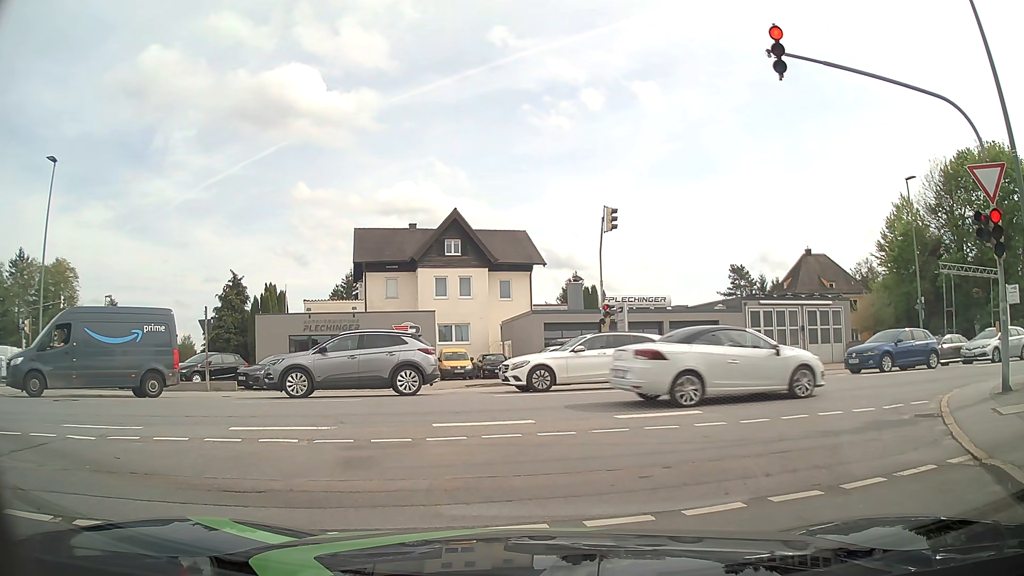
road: residential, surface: asphalt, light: Day
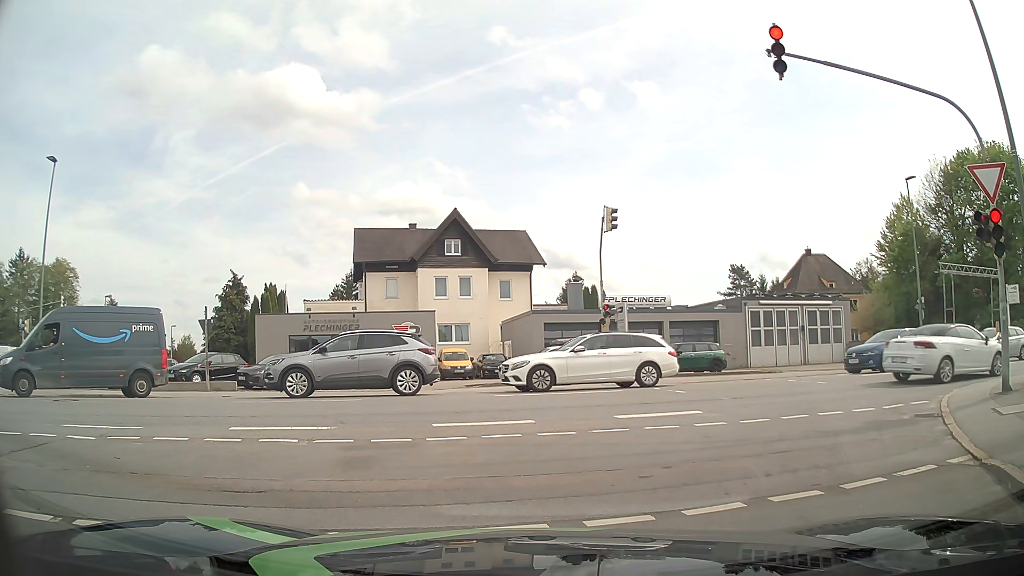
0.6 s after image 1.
(0.0, 0.0) m; 0°
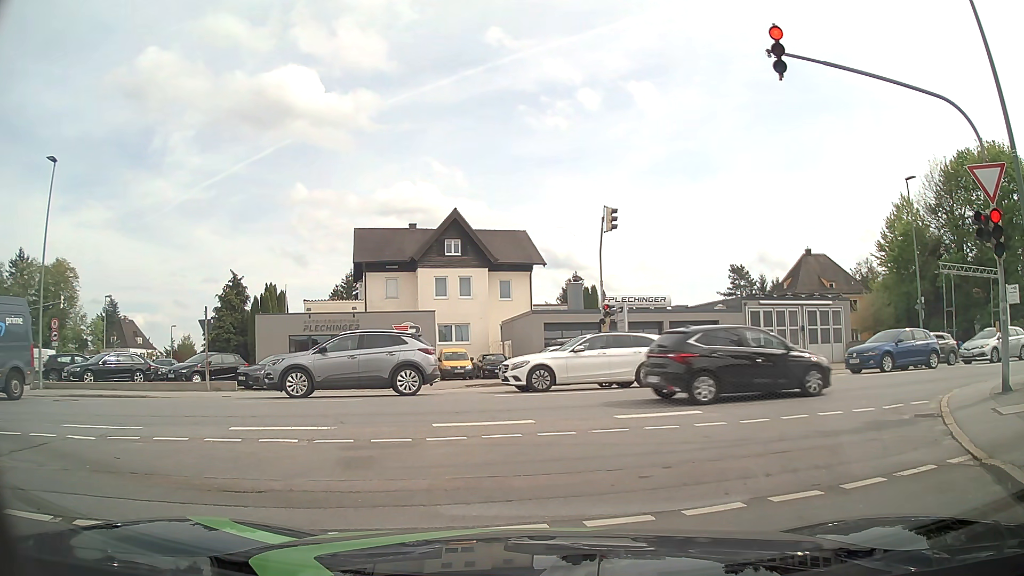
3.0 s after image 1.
(0.0, 0.0) m; 0°
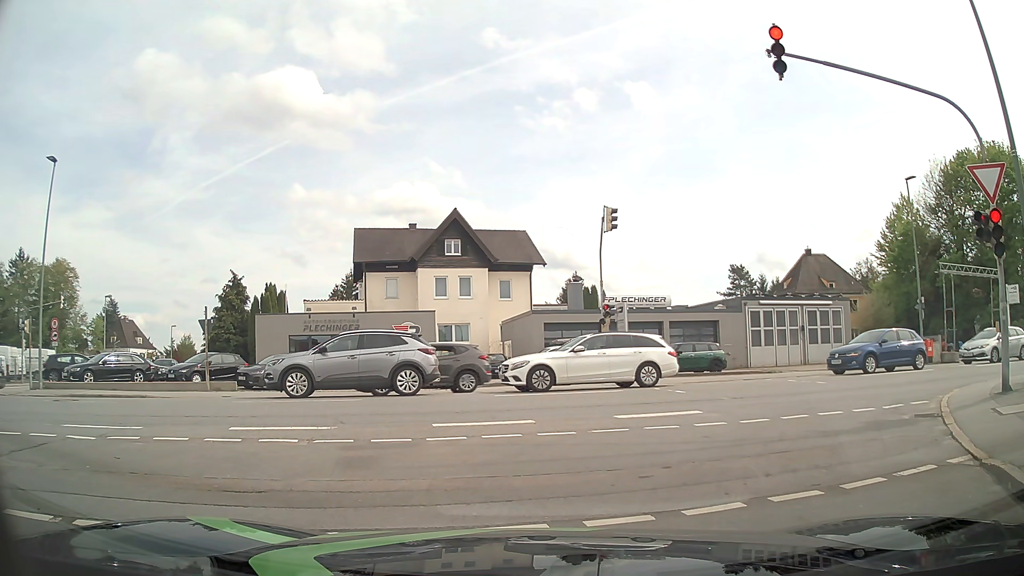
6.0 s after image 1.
(0.0, 0.0) m; 0°
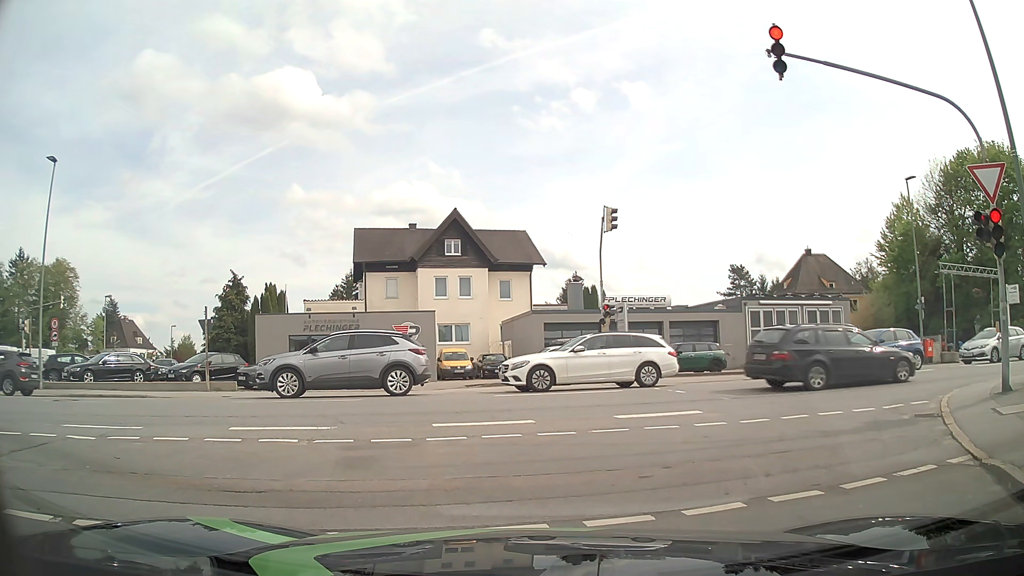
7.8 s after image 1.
(0.0, 0.0) m; 0°
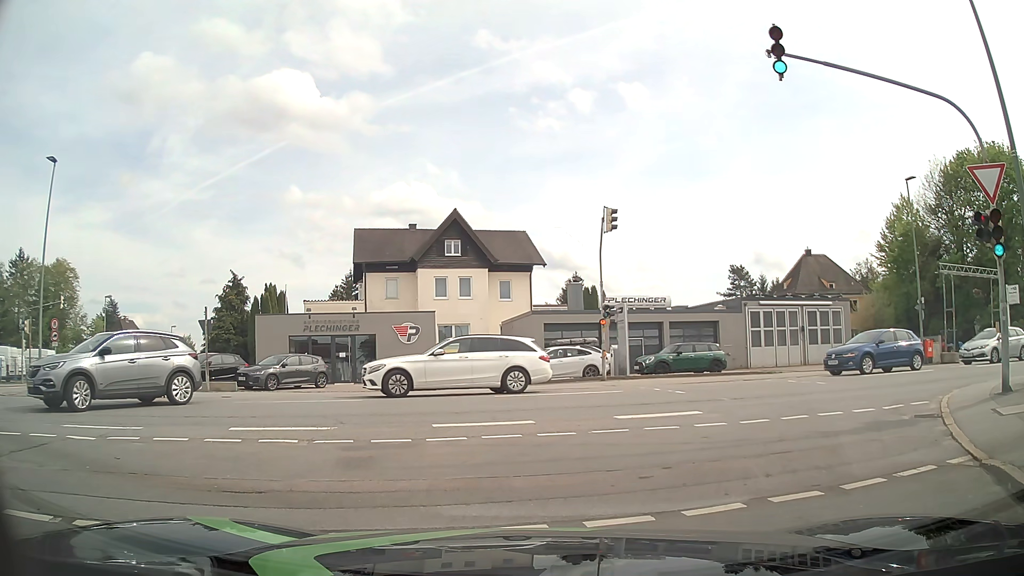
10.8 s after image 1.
(0.0, 0.0) m; 0°
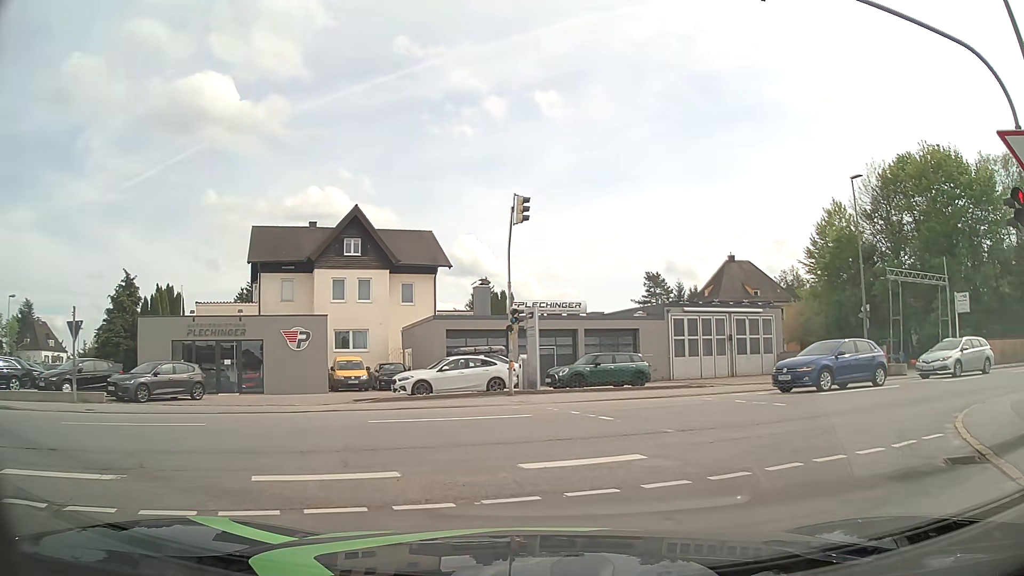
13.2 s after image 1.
(+0.2, +3.7) m; +8°
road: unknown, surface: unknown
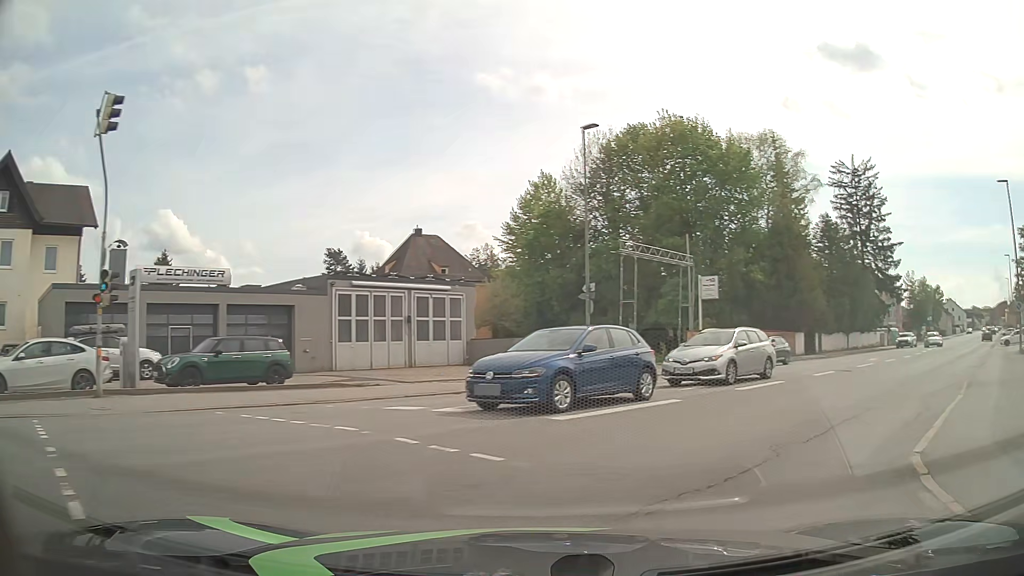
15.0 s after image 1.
(+1.6, +7.7) m; +27°
(+3, +9) (+9, +17) (+15, +25) (+22, +33) (+28, +40) (+35, +48) (+41, +55) (+48, +63) (+55, +70) (+61, +78) m
